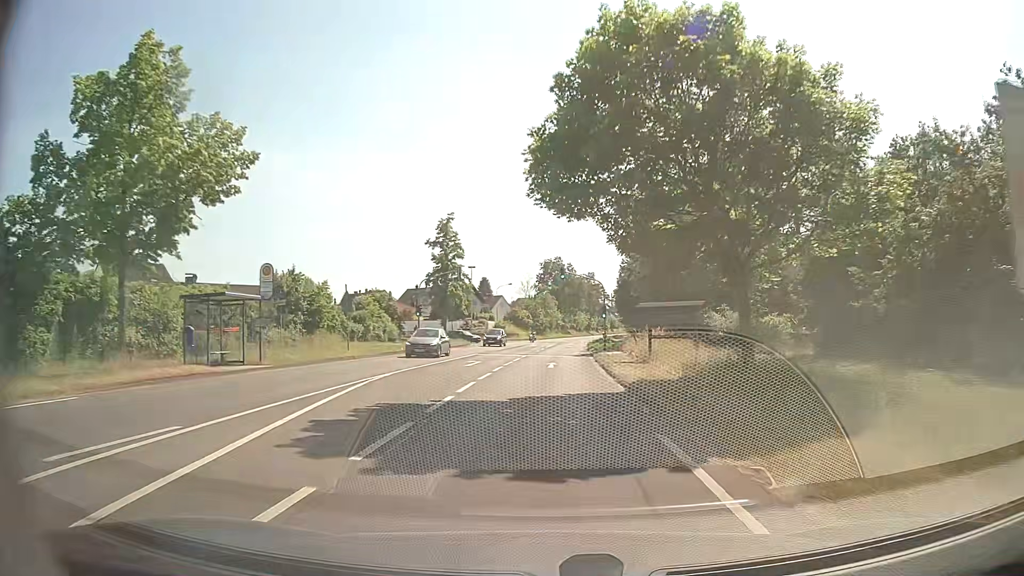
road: secondary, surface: asphalt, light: Day
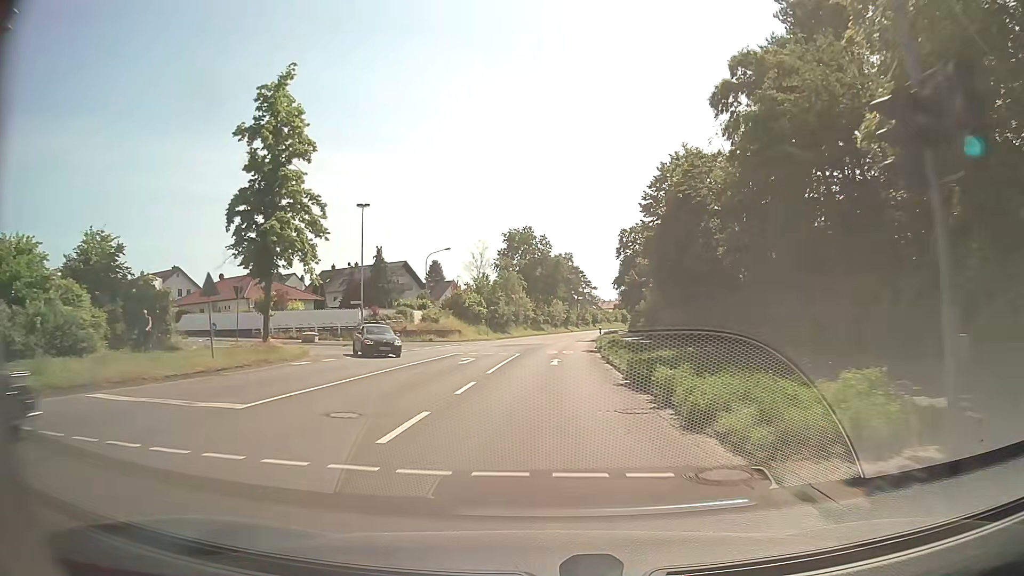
(+0.7, +42.4) m; +2°
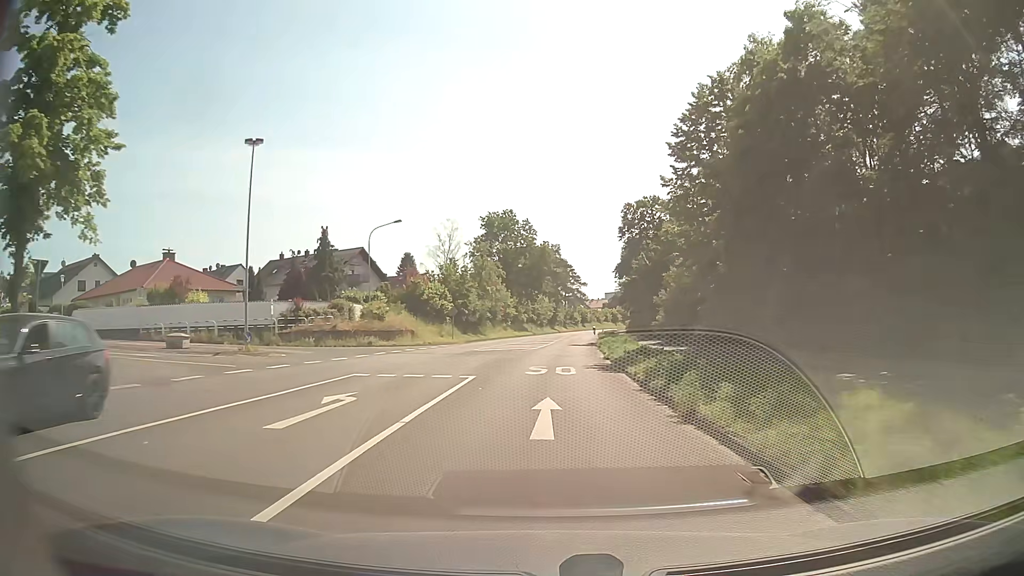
(+0.2, +16.9) m; +2°
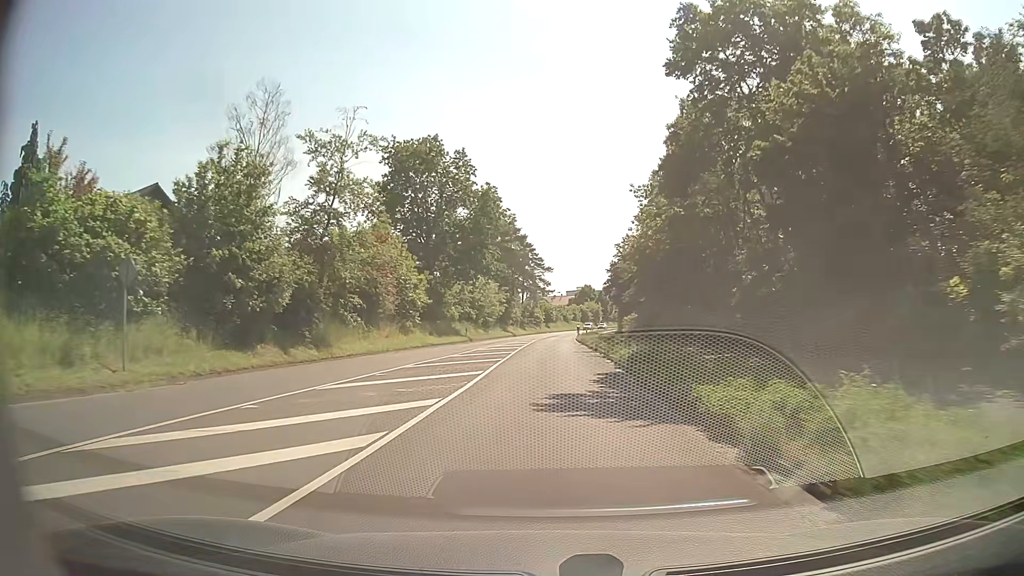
(+1.1, +41.2) m; +3°
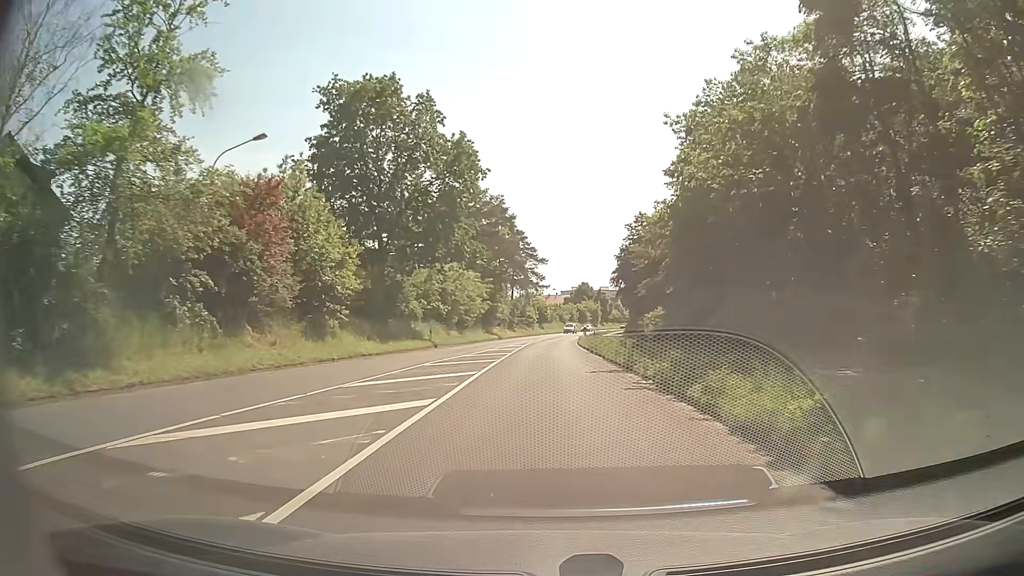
(+0.1, +16.1) m; 0°
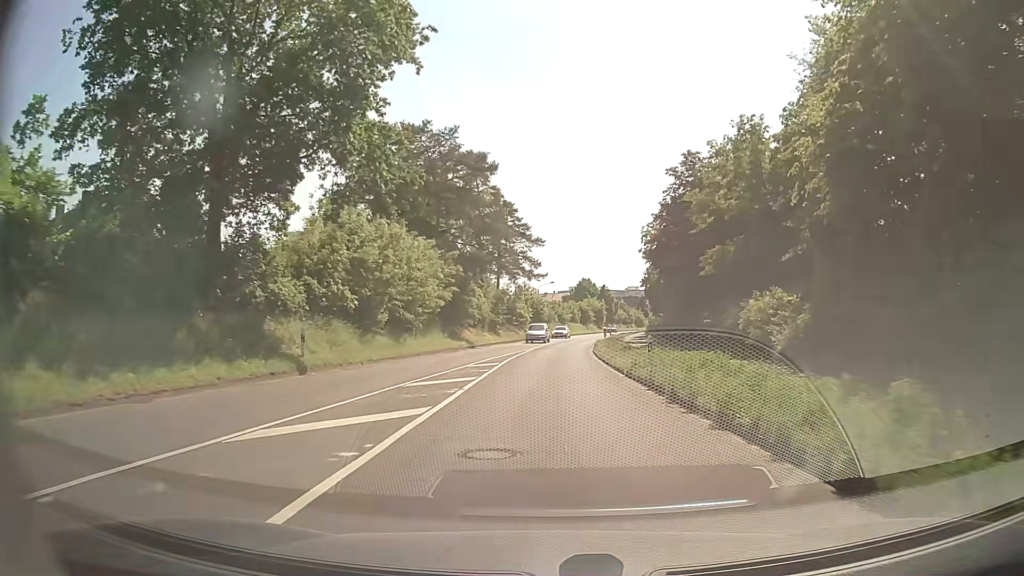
(+0.2, +23.7) m; +1°
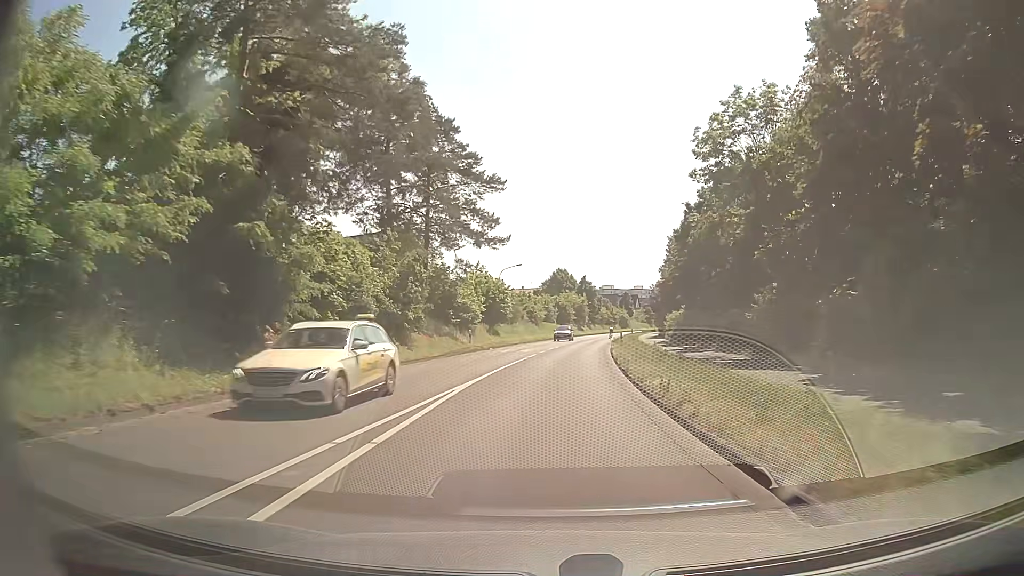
(+0.3, +30.7) m; +2°
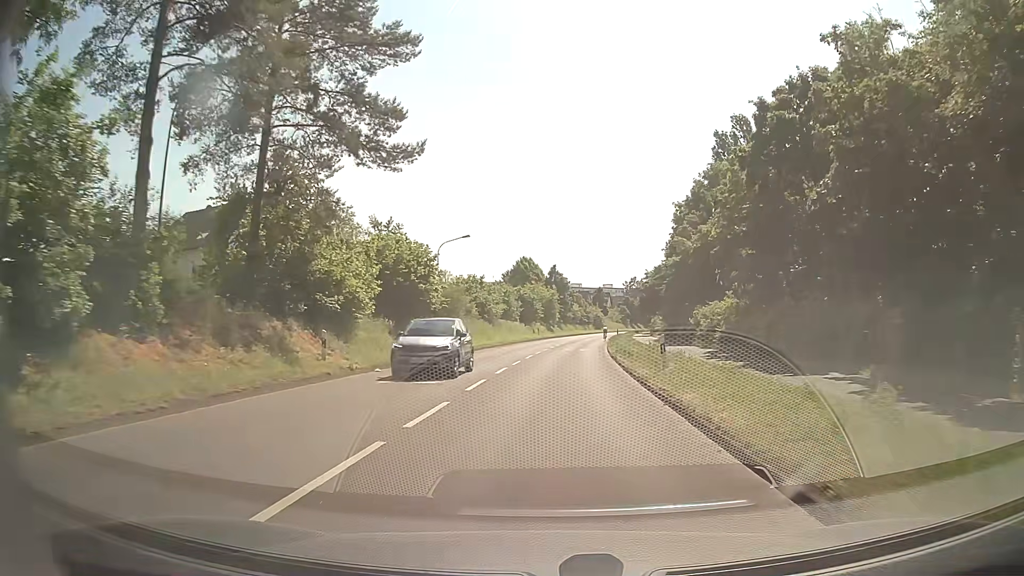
(+0.5, +22.4) m; +3°
